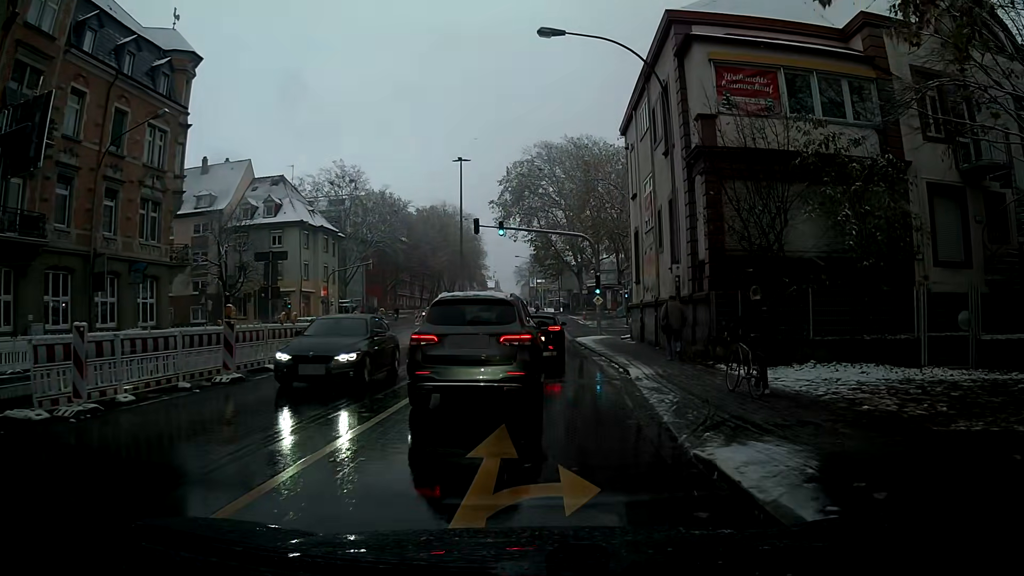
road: secondary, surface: asphalt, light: Day
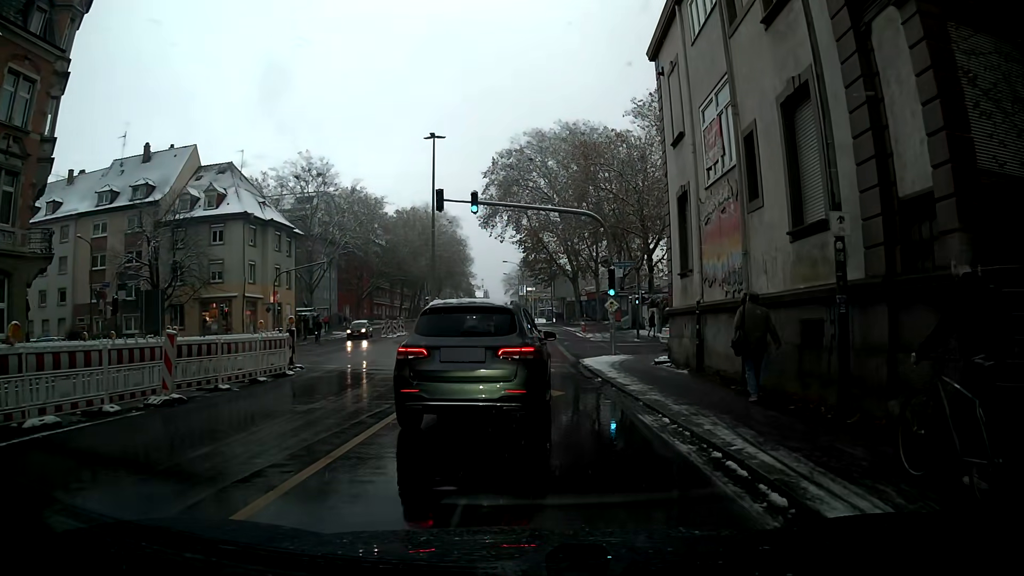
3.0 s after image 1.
(+0.1, +10.9) m; +1°
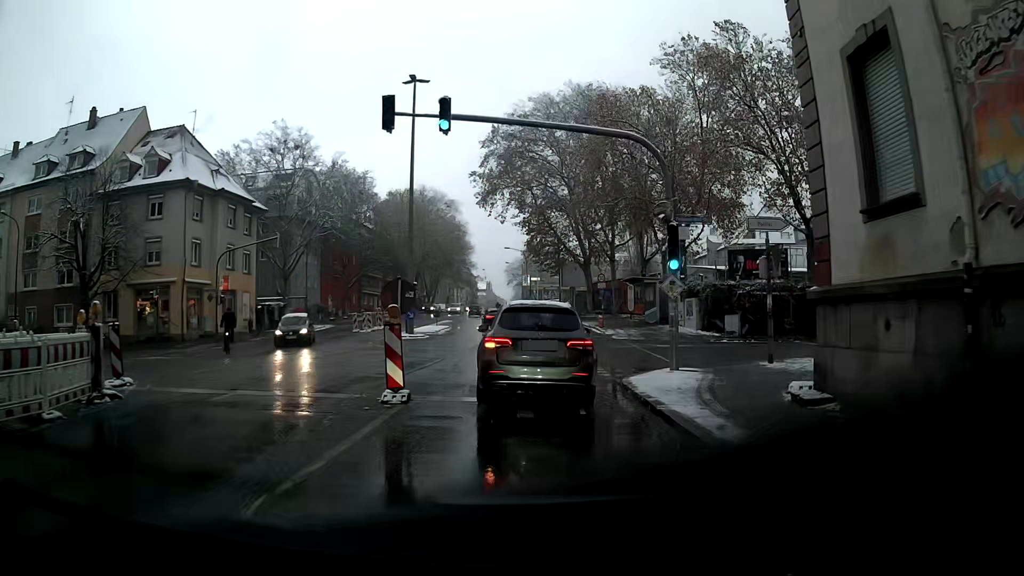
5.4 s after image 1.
(0.0, +10.7) m; 0°
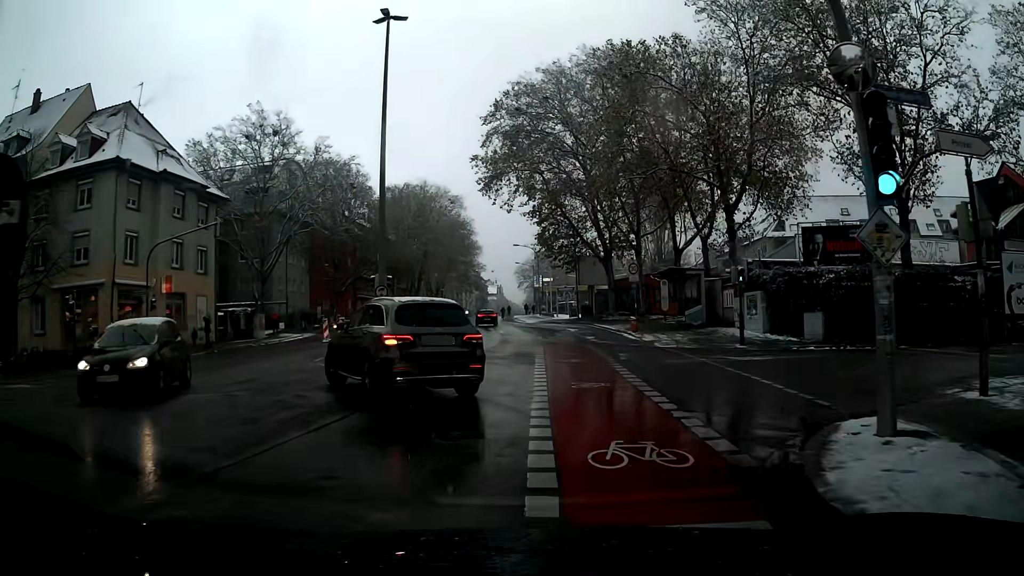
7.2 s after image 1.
(-0.2, +9.6) m; -2°
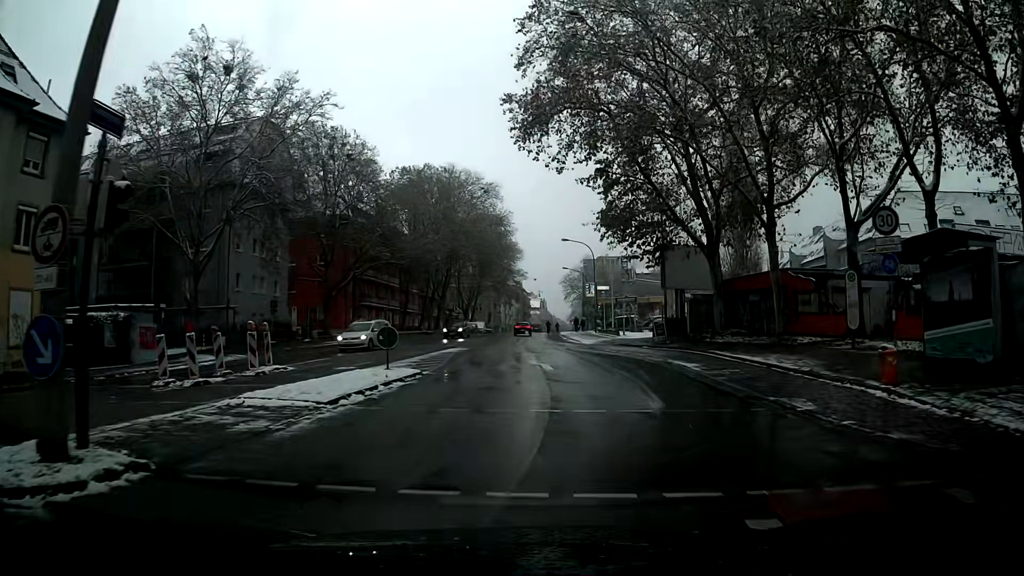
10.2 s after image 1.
(-0.8, +22.0) m; -3°
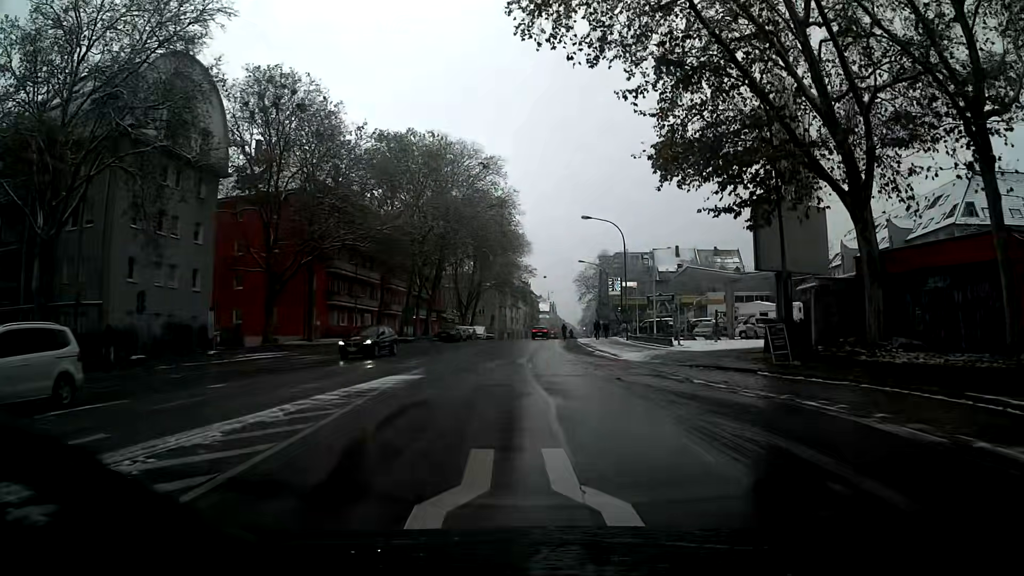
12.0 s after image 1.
(-0.1, +17.3) m; -1°
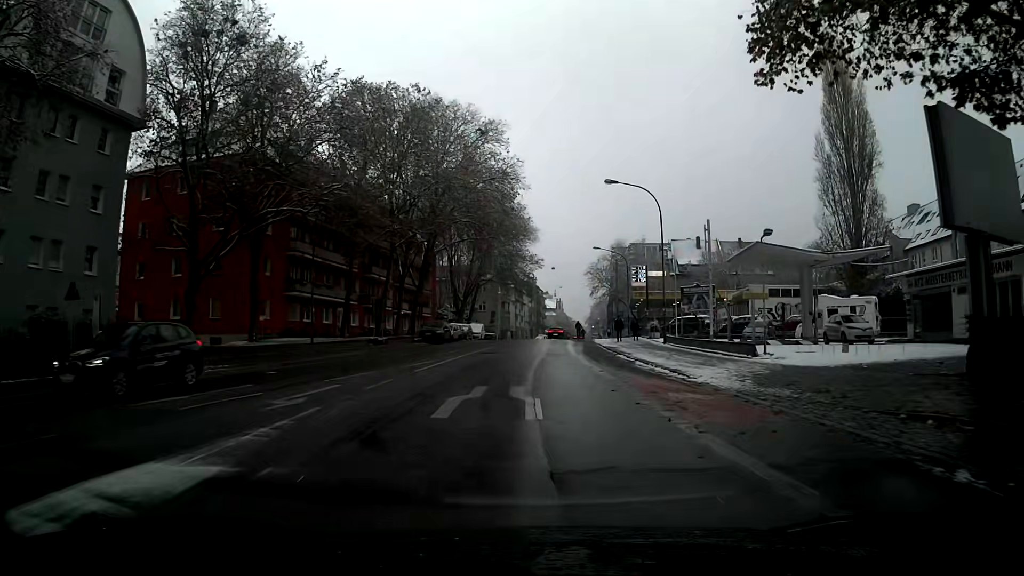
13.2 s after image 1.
(-0.1, +12.9) m; -1°
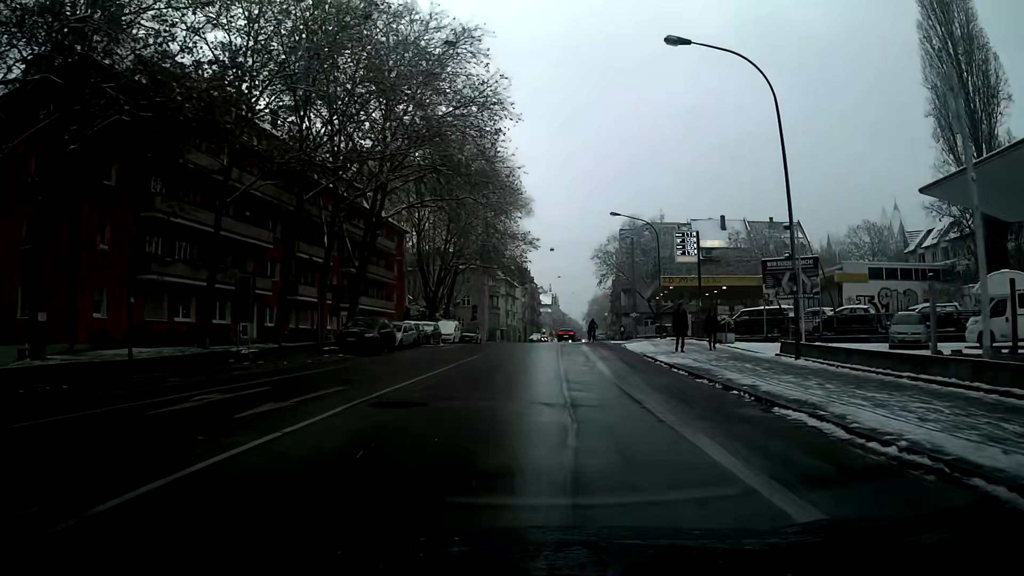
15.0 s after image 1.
(+0.4, +20.9) m; +1°
